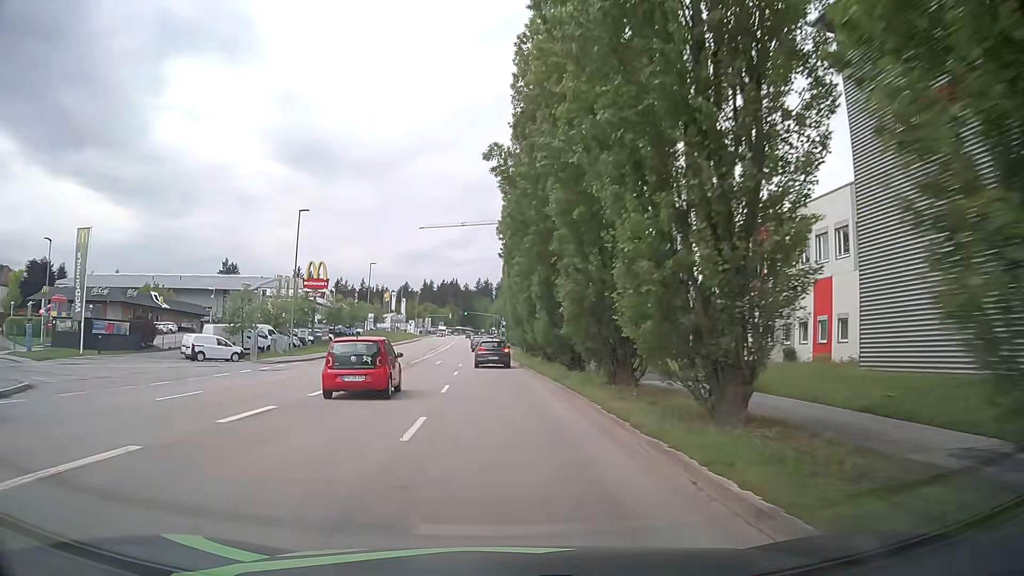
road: tertiary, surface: asphalt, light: Day
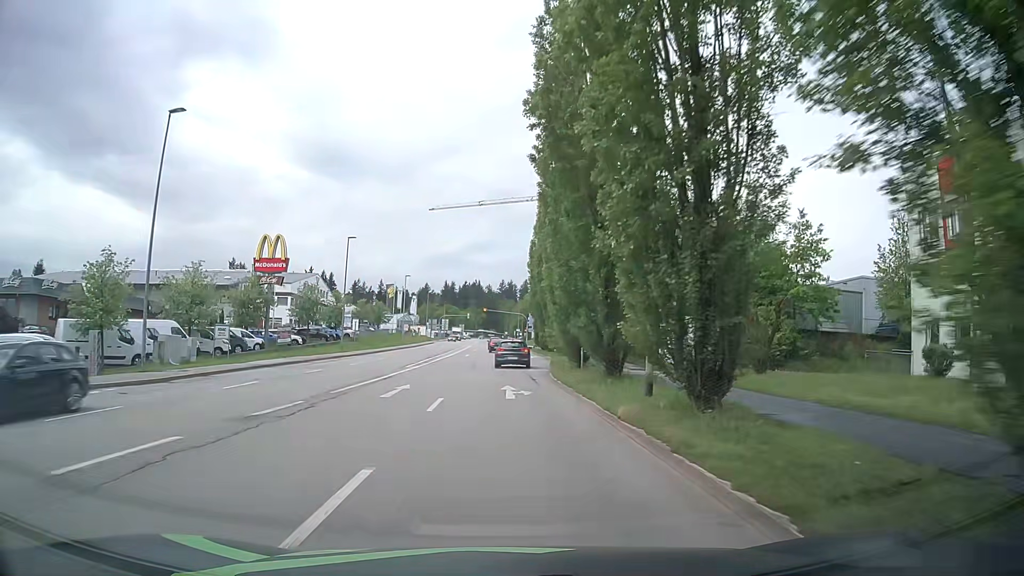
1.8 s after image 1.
(-0.6, +23.2) m; -2°
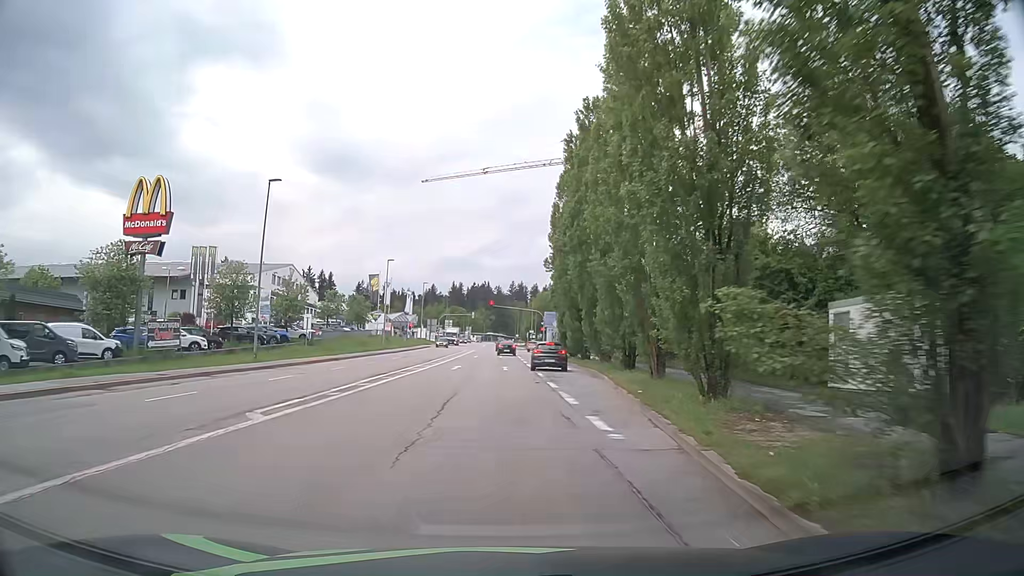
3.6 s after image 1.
(-0.2, +23.2) m; 0°
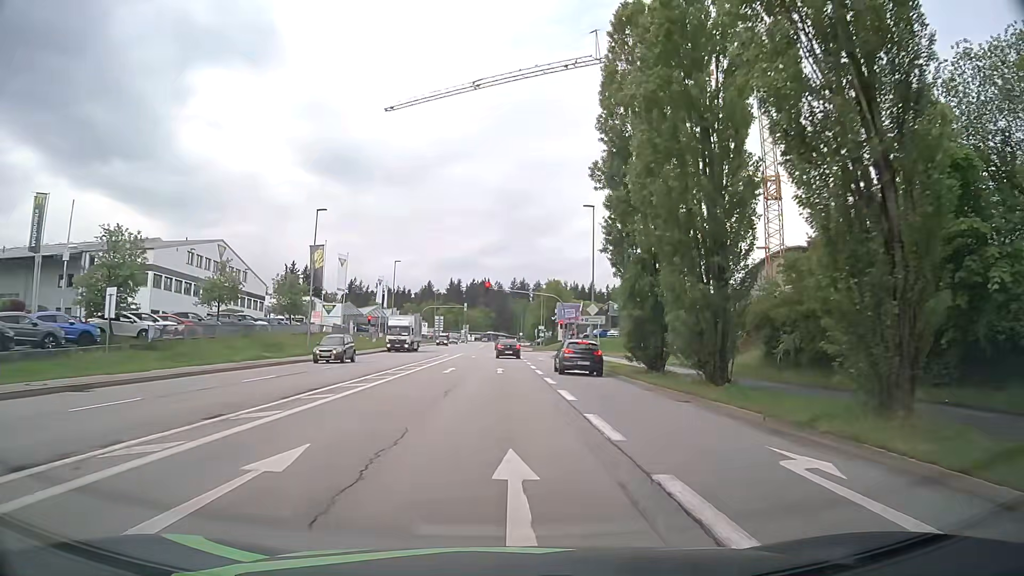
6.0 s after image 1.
(-0.1, +30.3) m; 0°
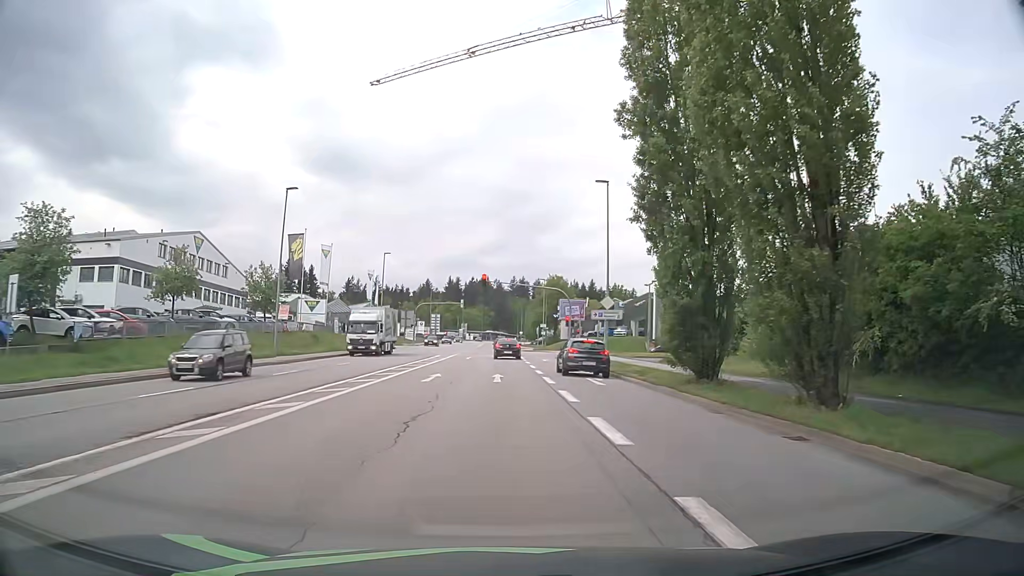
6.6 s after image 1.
(0.0, +6.7) m; 0°
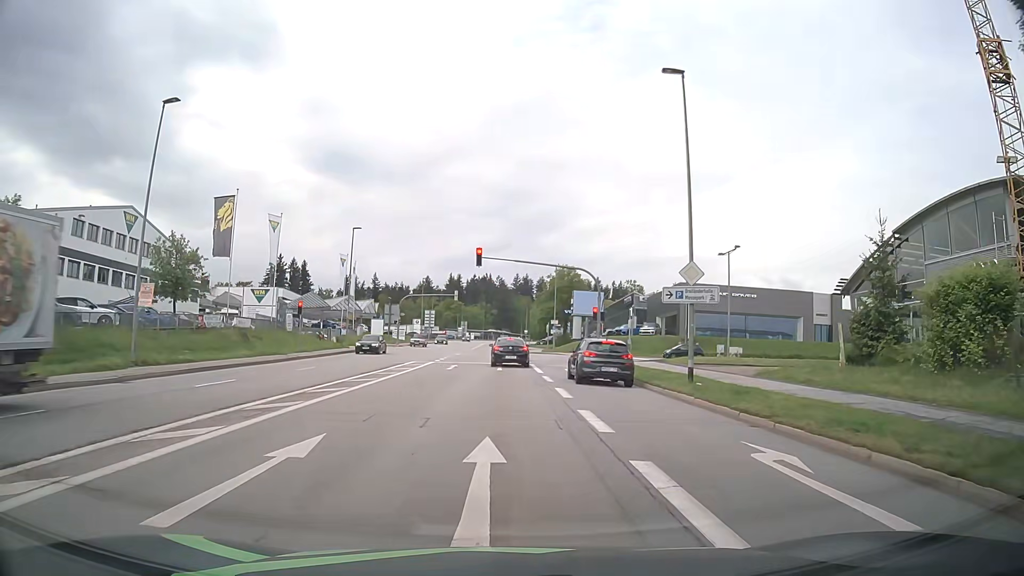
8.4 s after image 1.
(-0.1, +16.5) m; -1°
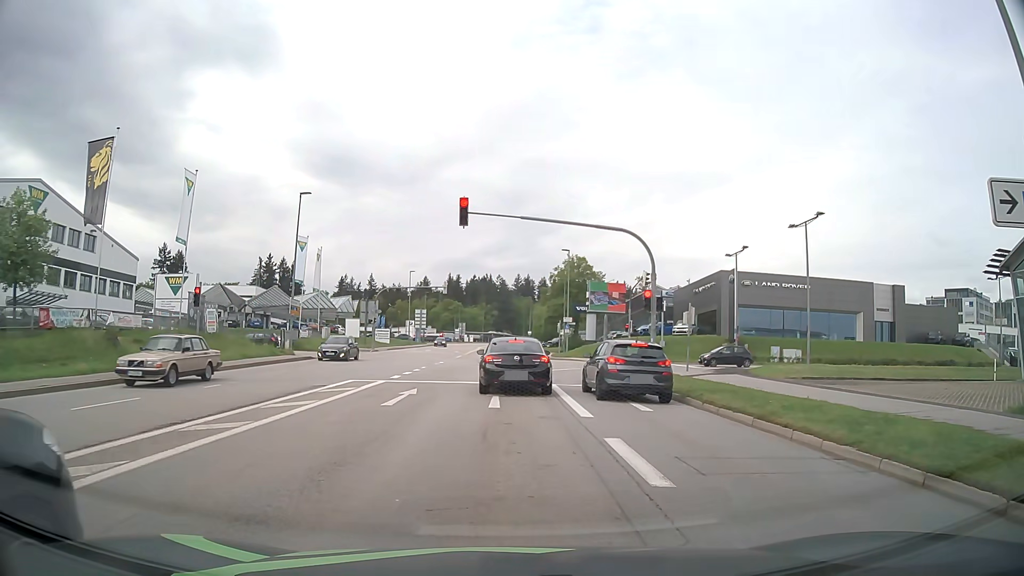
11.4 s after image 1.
(0.0, +15.1) m; 0°
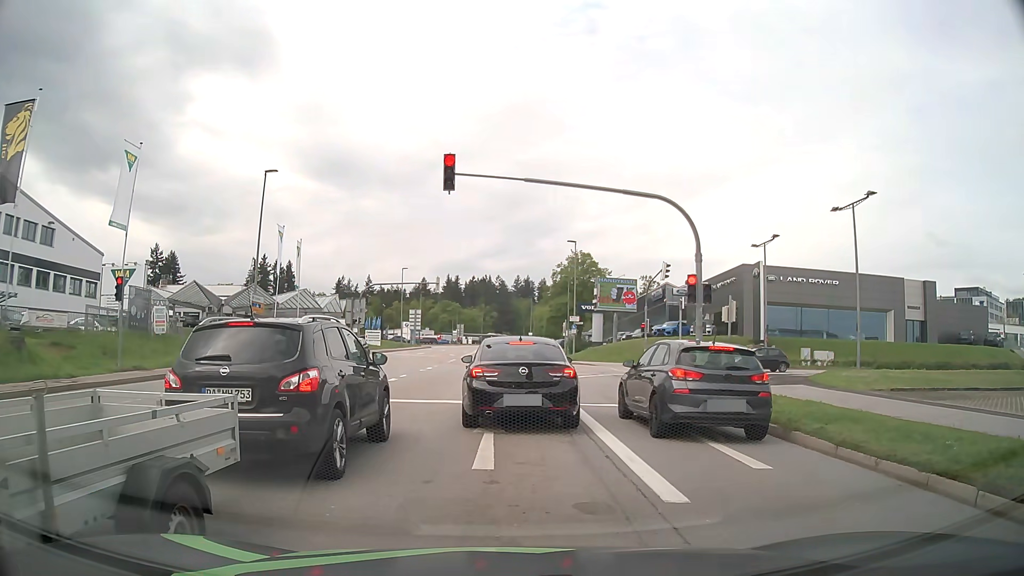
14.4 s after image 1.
(0.0, +6.4) m; 0°
